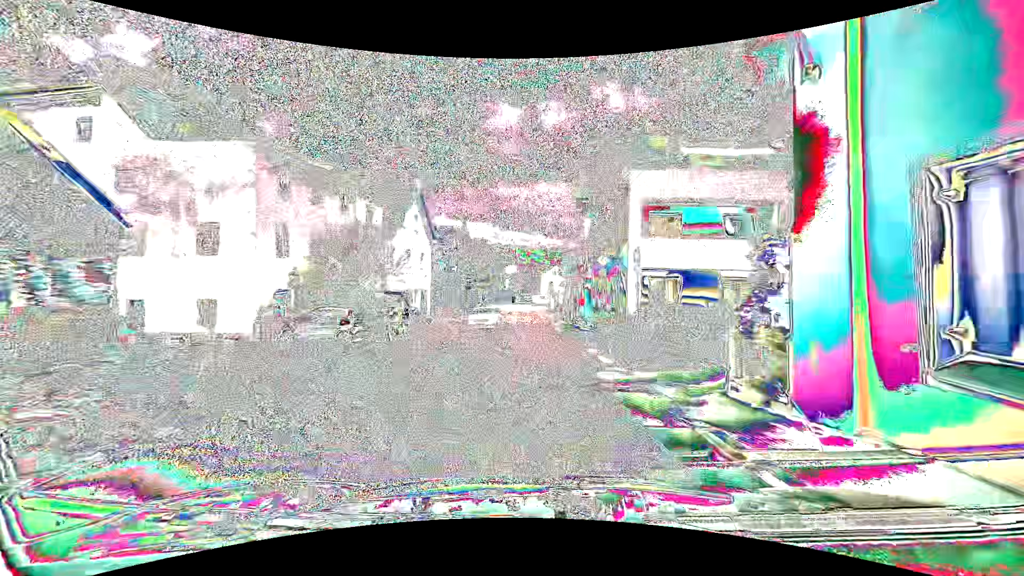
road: tertiary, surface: asphalt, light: Day
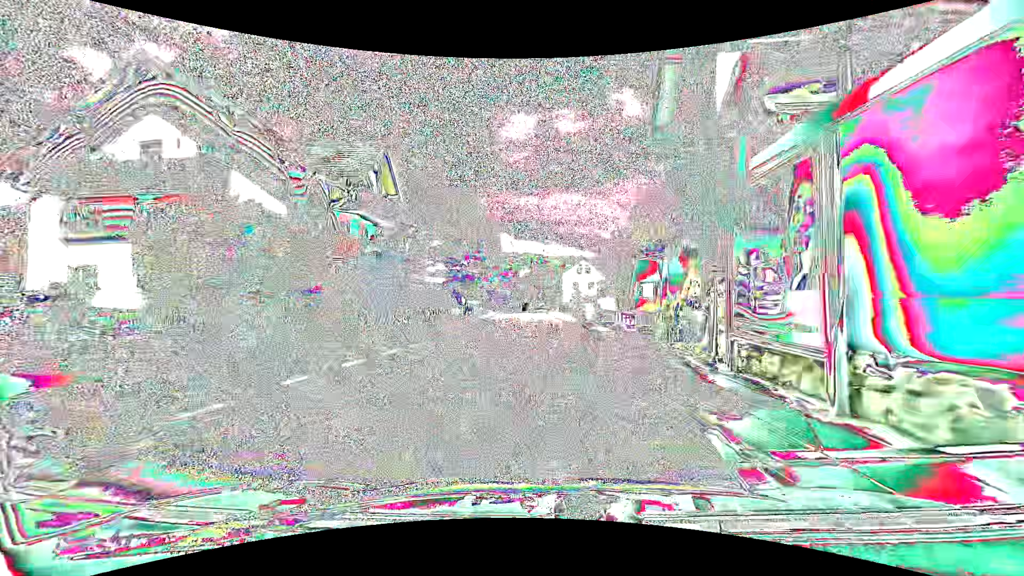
(-0.6, +36.1) m; -2°
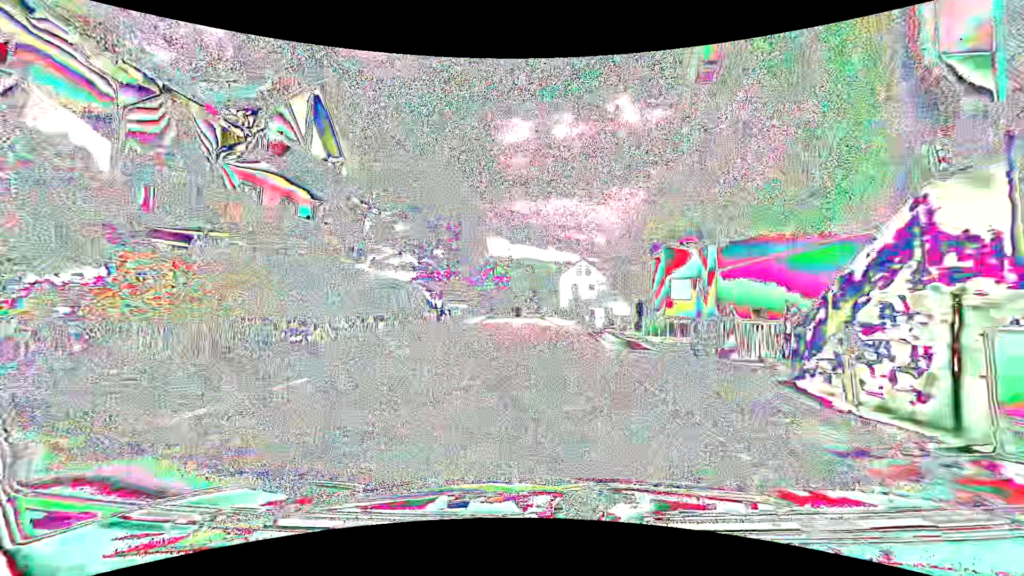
(+0.1, +9.2) m; +1°
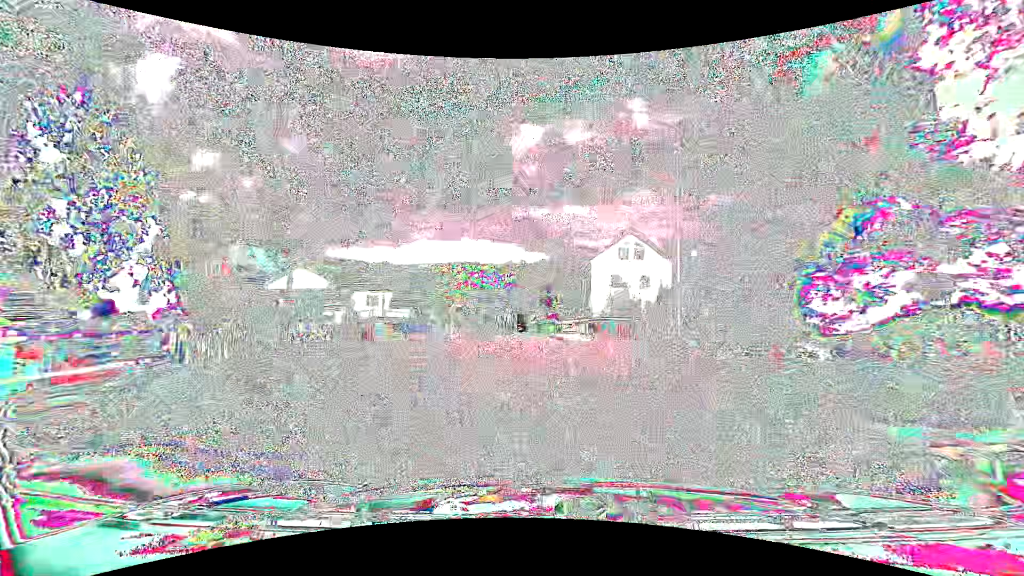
(-0.2, +36.1) m; -2°
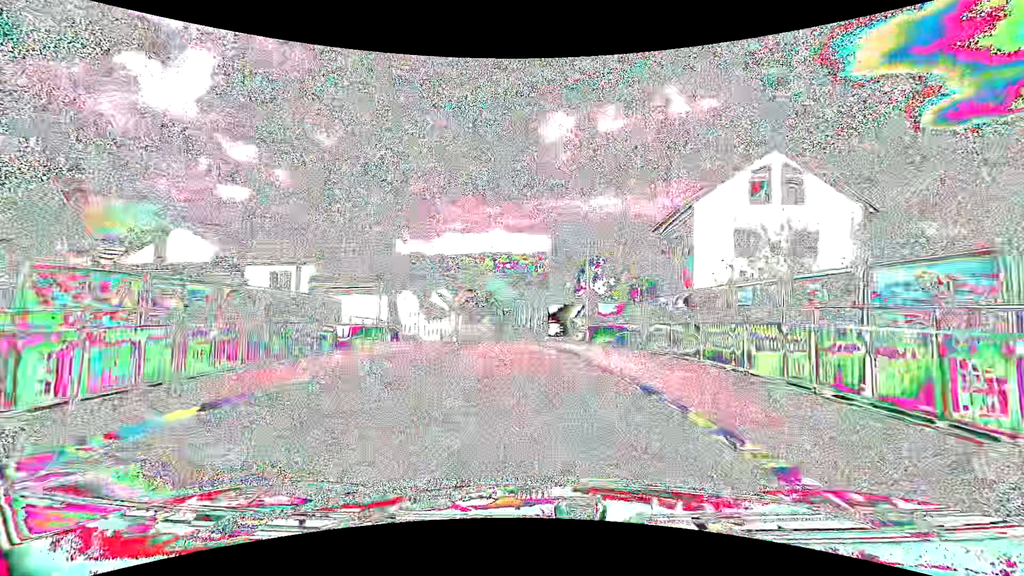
(-0.7, +24.5) m; -3°
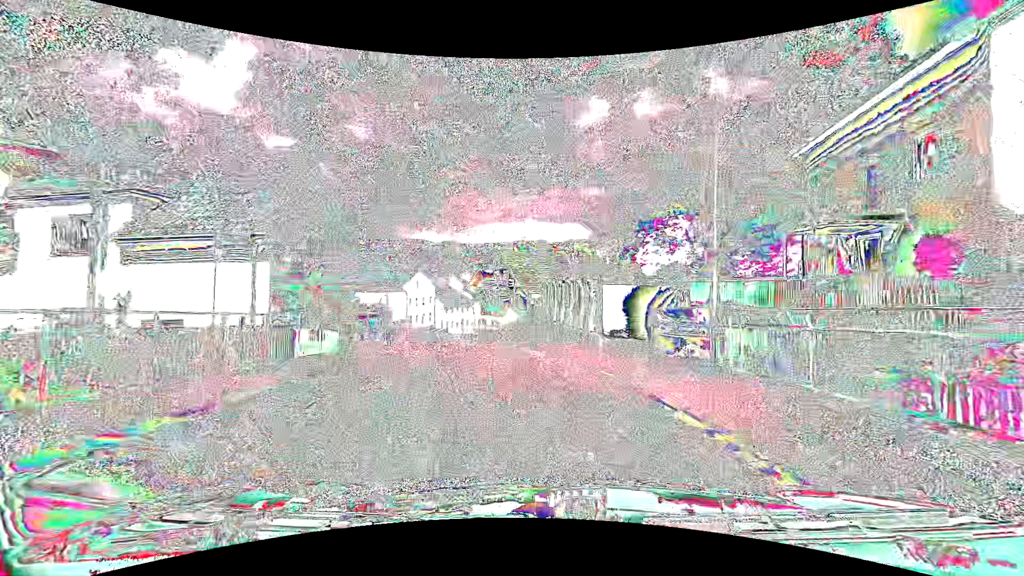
(-0.5, +14.9) m; -4°
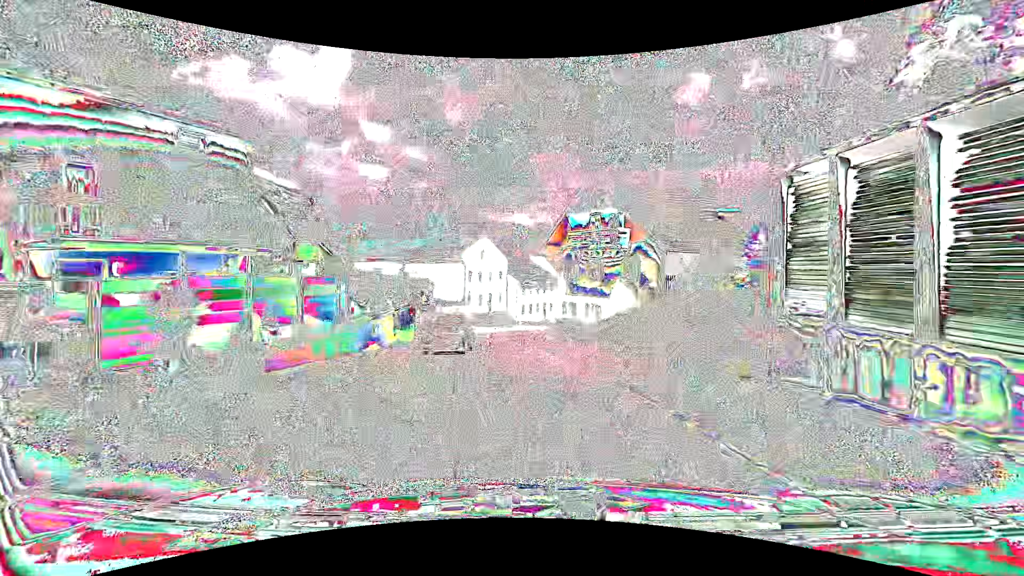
(-1.7, +20.8) m; -10°
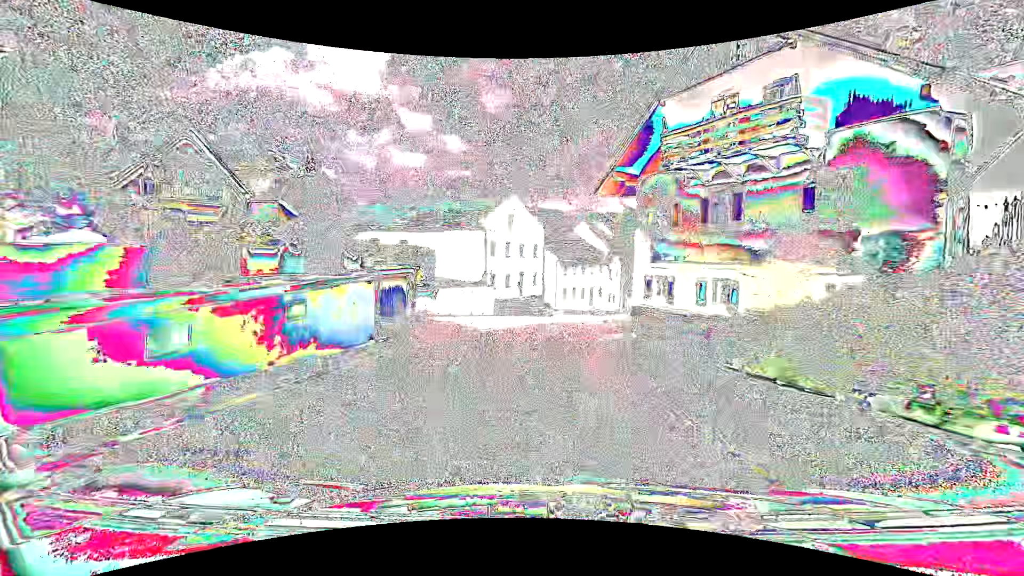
(-0.6, +13.3) m; -5°
